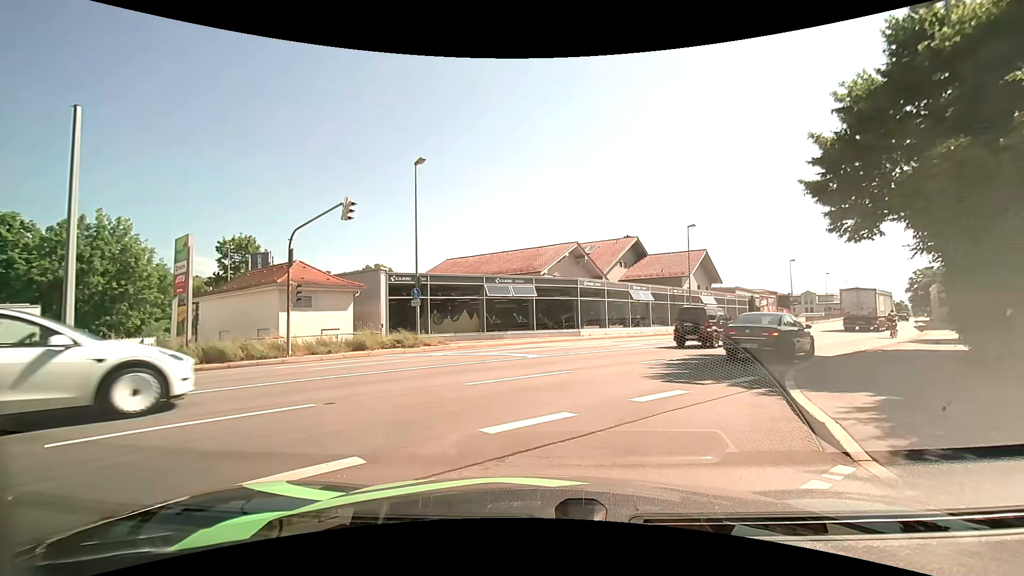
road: tertiary_link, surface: asphalt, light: Day
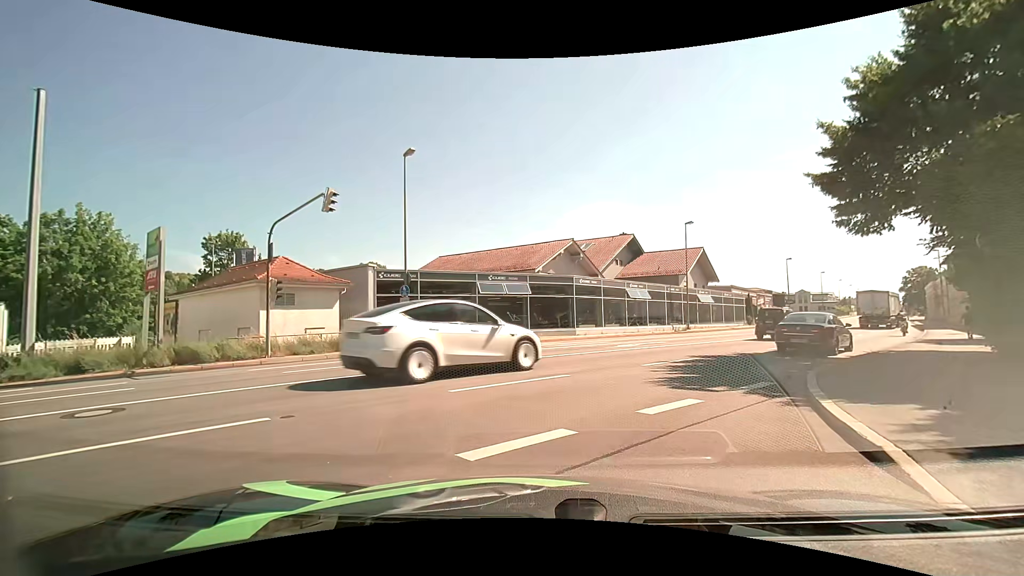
(0.0, +1.0) m; +1°
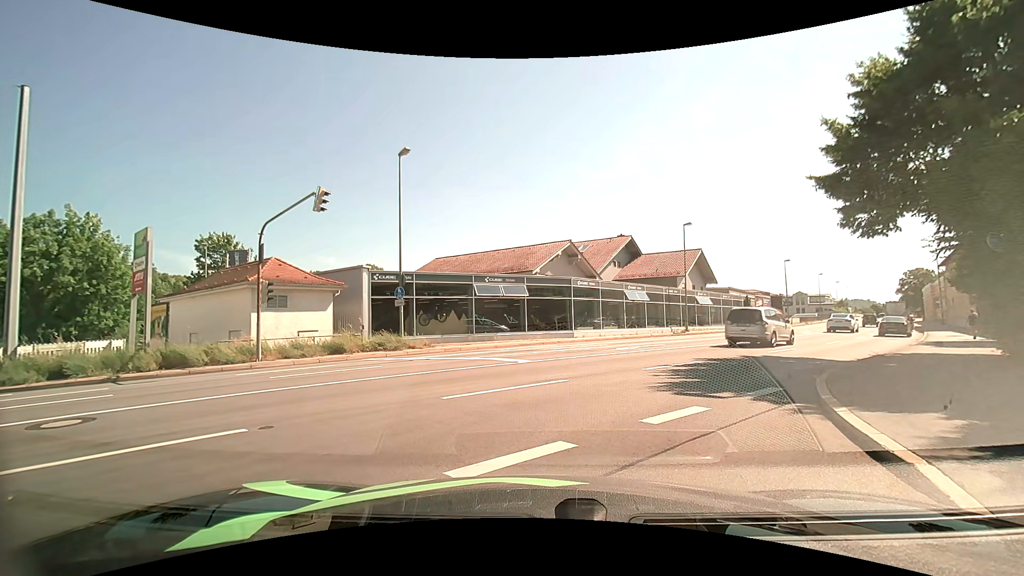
(0.0, +0.5) m; 0°
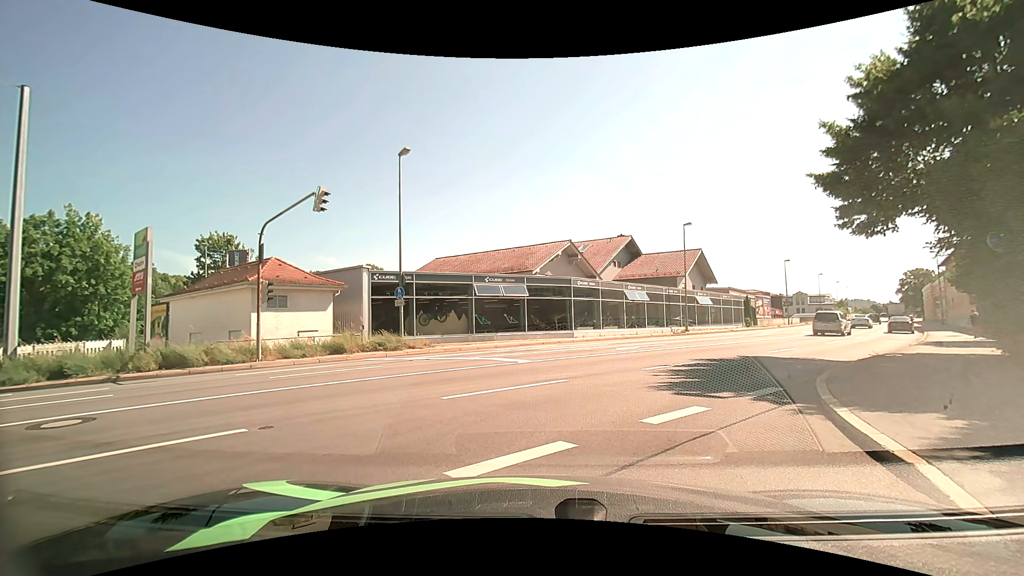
(0.0, 0.0) m; 0°
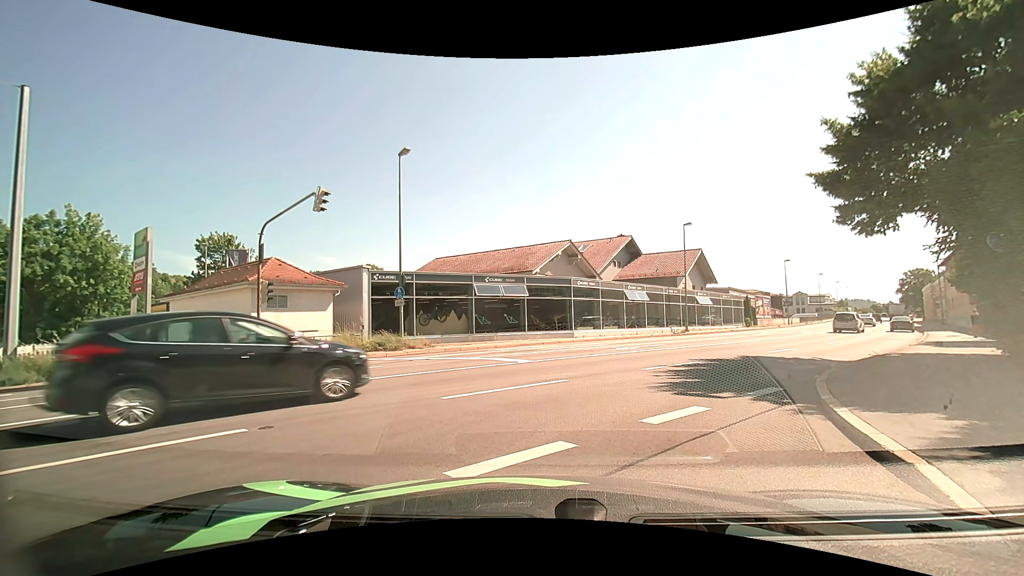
(0.0, 0.0) m; 0°
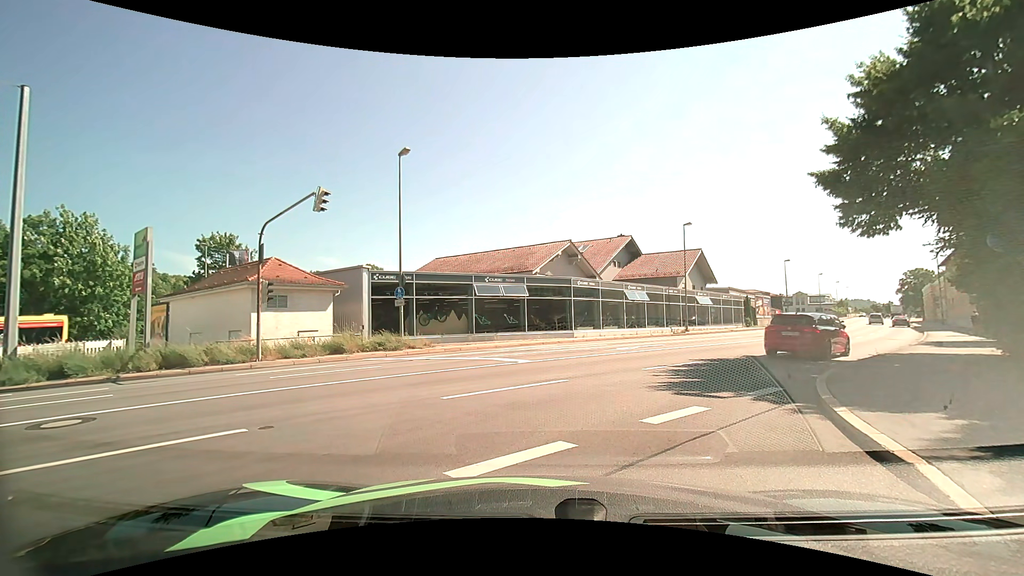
(0.0, 0.0) m; 0°
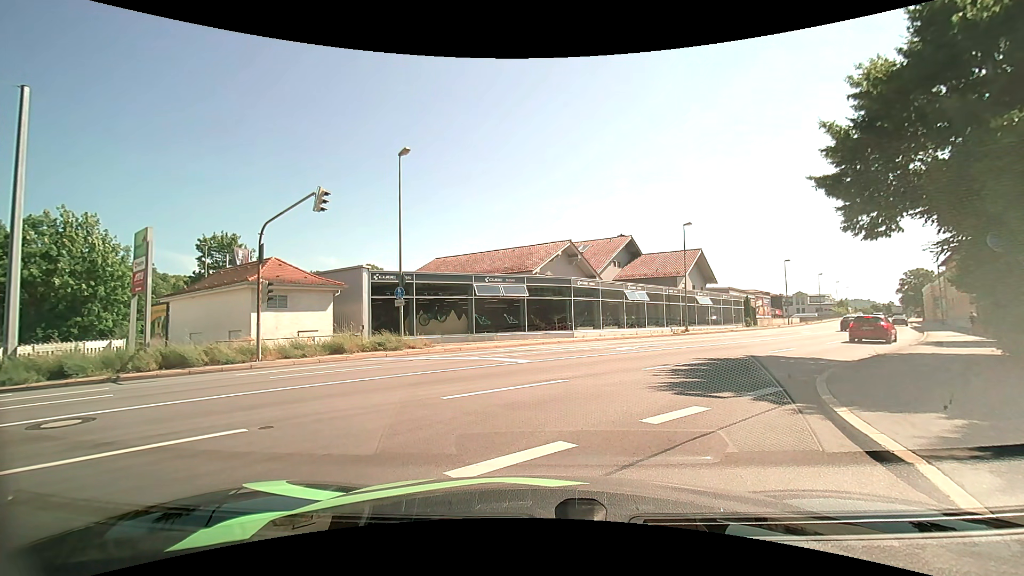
(0.0, 0.0) m; 0°
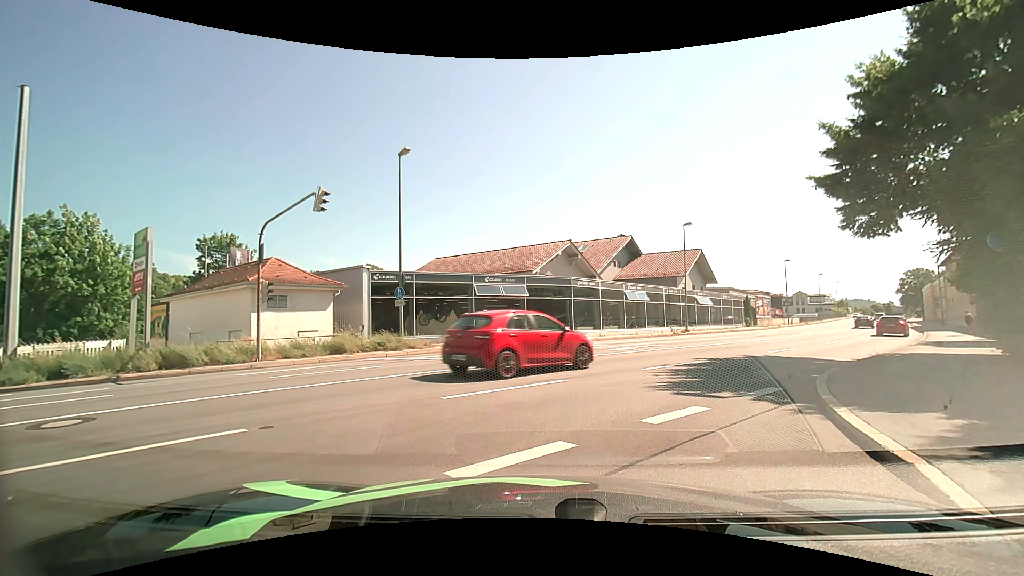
(0.0, 0.0) m; 0°
(+2, +10) (+7, +18) (+13, +26) (+20, +34) (+26, +42) (+31, +50) (+37, +58) (+43, +66) (+48, +75) (+54, +83) m
